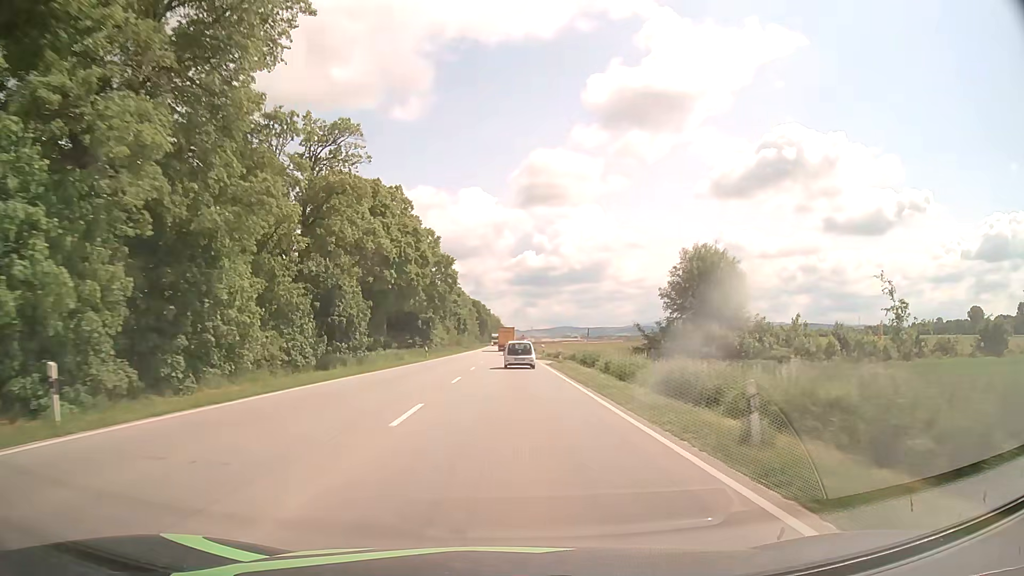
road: primary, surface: asphalt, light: Day
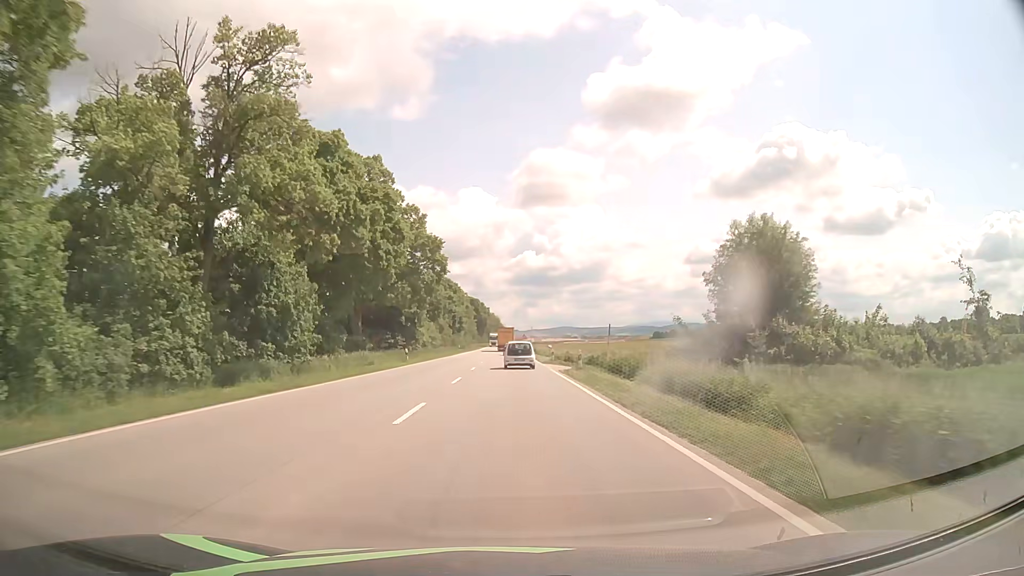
(-0.1, +11.6) m; 0°
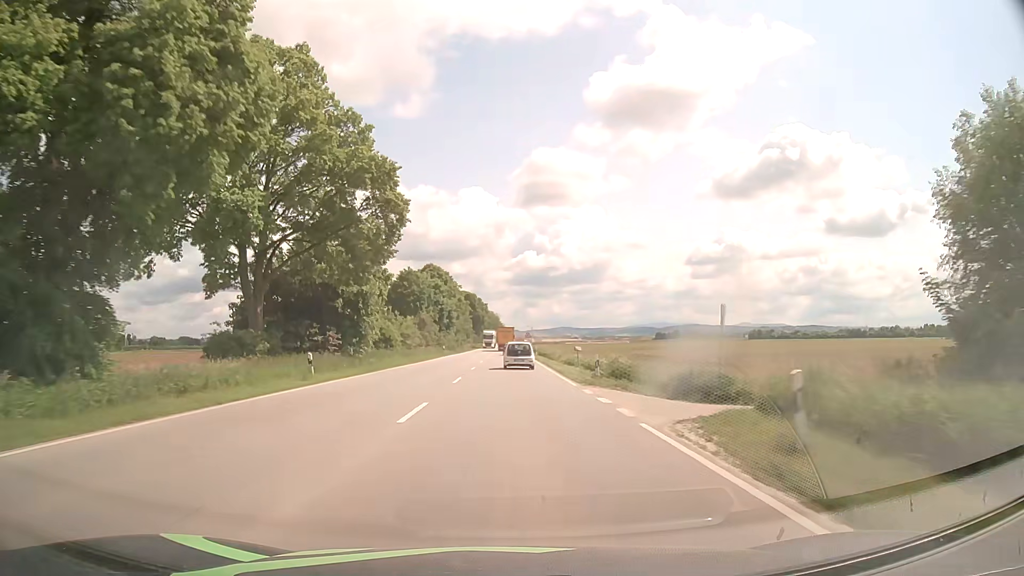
(-0.1, +23.3) m; 0°
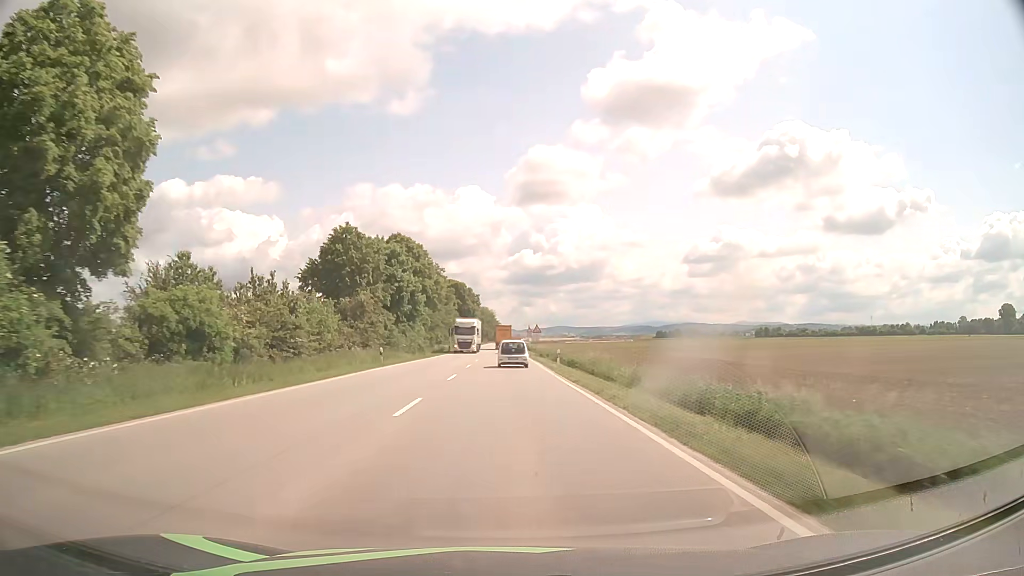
(+0.2, +35.1) m; +1°
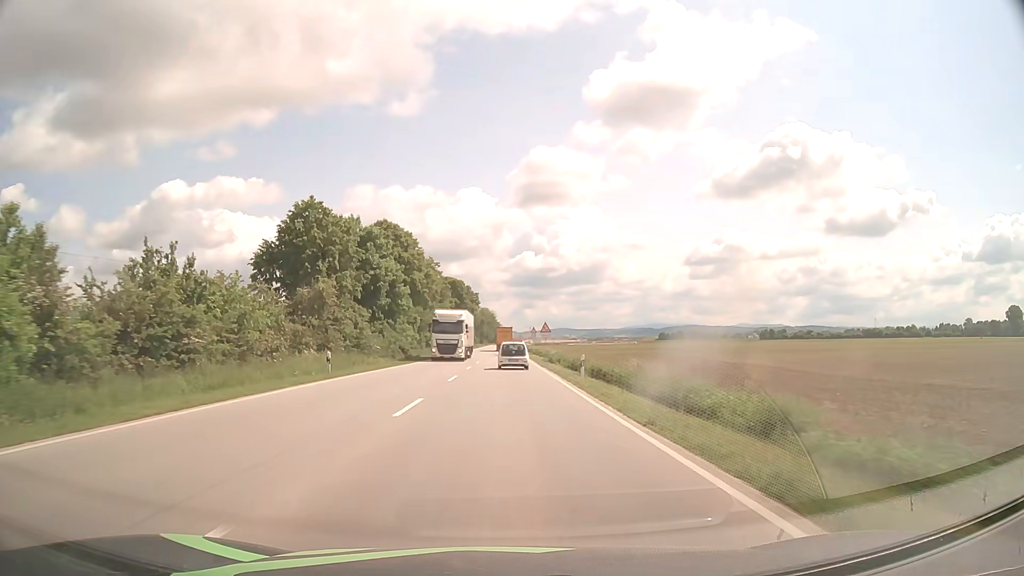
(-0.1, +11.7) m; -1°
(0, +10) (0, +20) (0, +30) (0, +40) (0, +50) (0, +60) (0, +70) (0, +80) (0, +90) (0, +100) m
